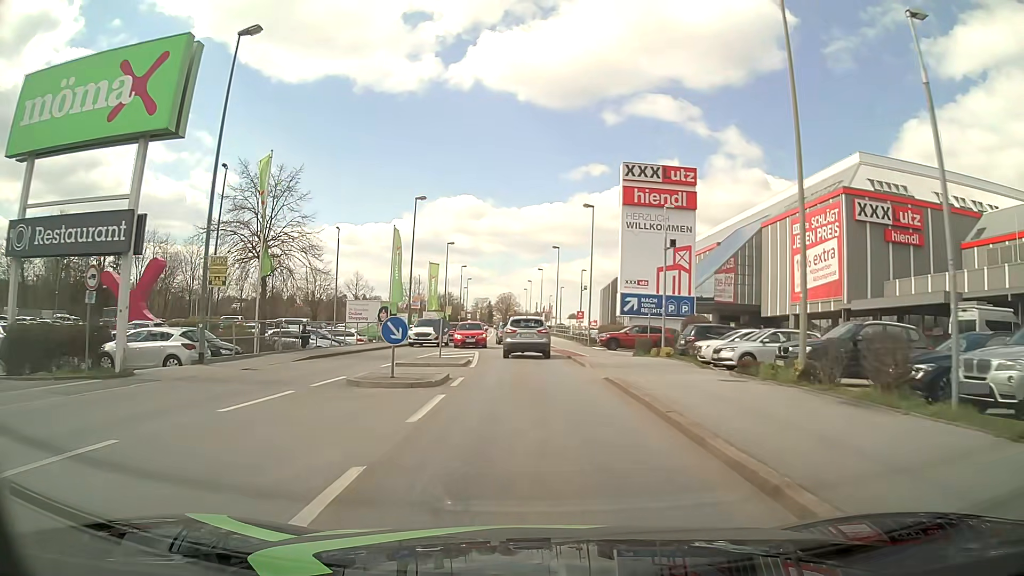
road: tertiary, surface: asphalt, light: Day
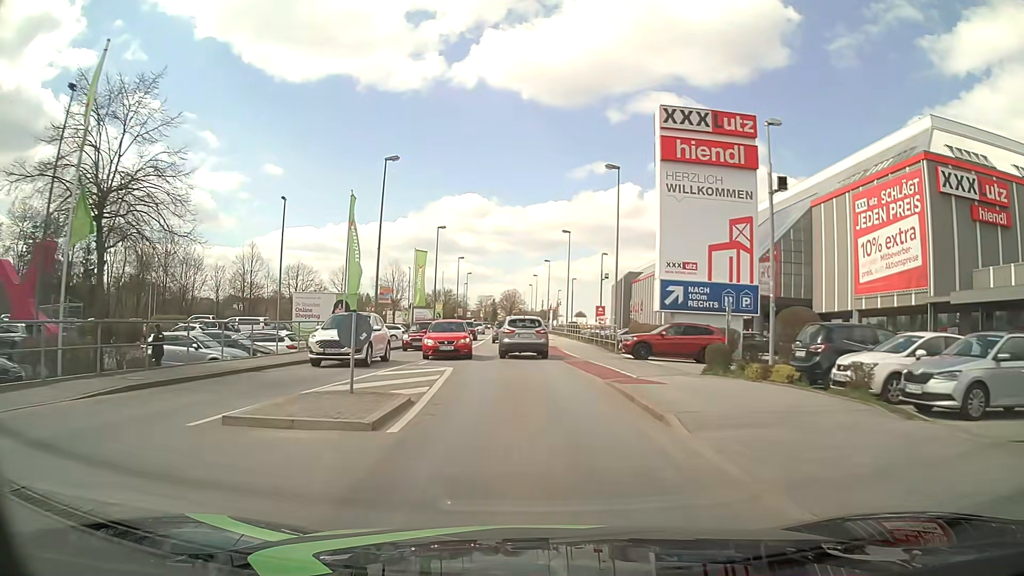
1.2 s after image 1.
(0.0, +11.9) m; -1°
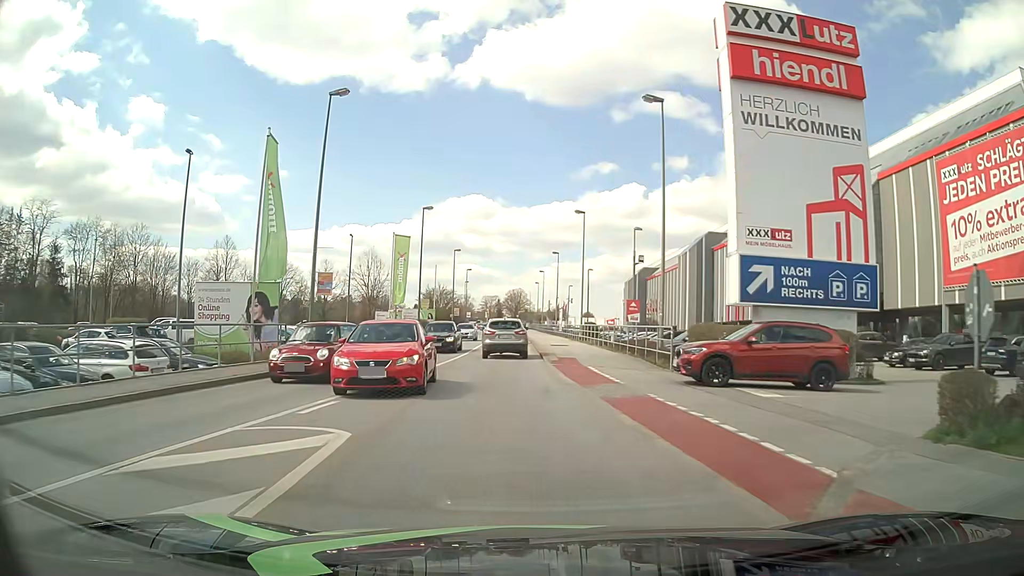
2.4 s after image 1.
(0.0, +11.6) m; 0°
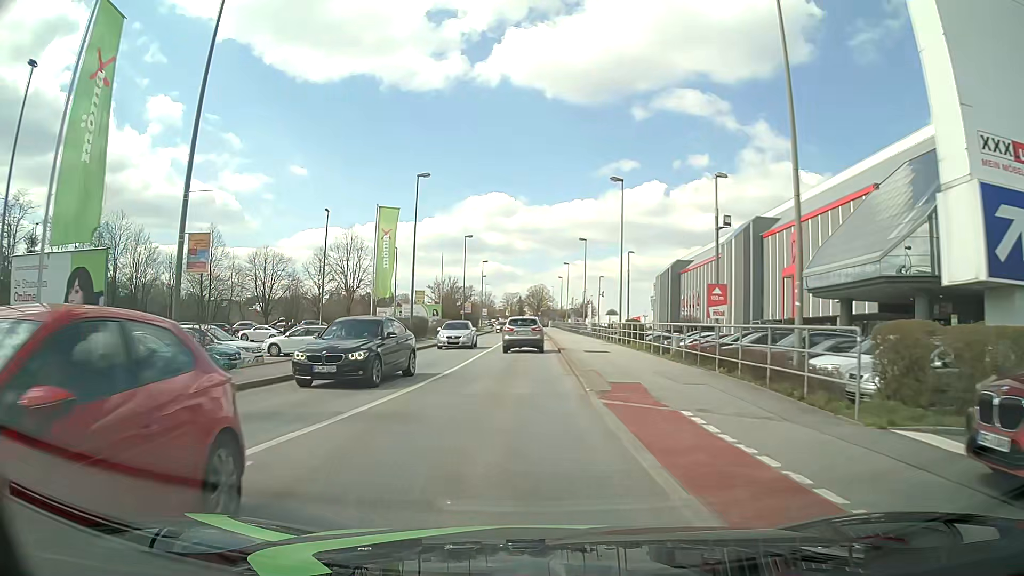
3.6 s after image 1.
(0.0, +11.3) m; -2°
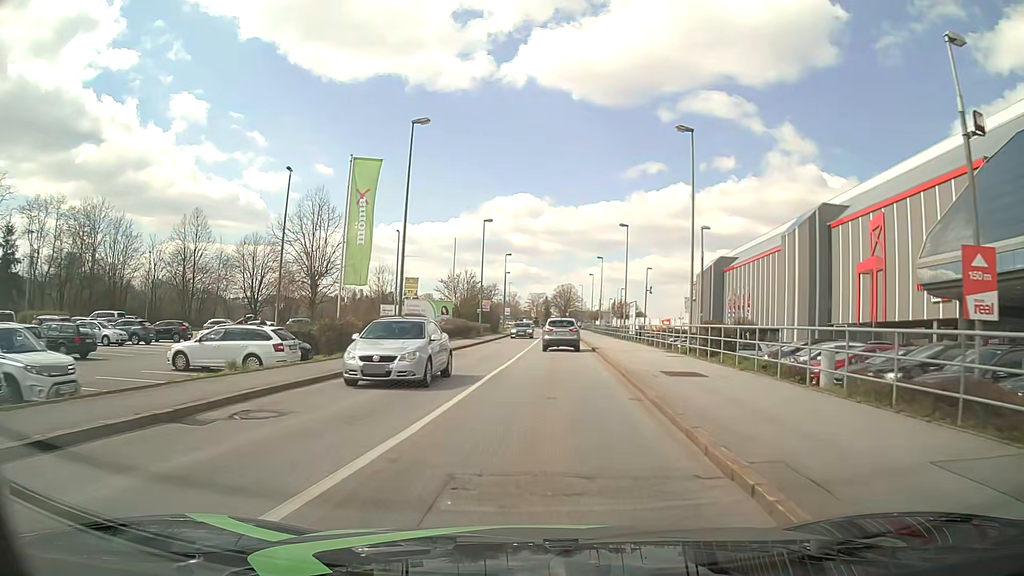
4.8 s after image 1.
(-0.4, +11.6) m; -2°
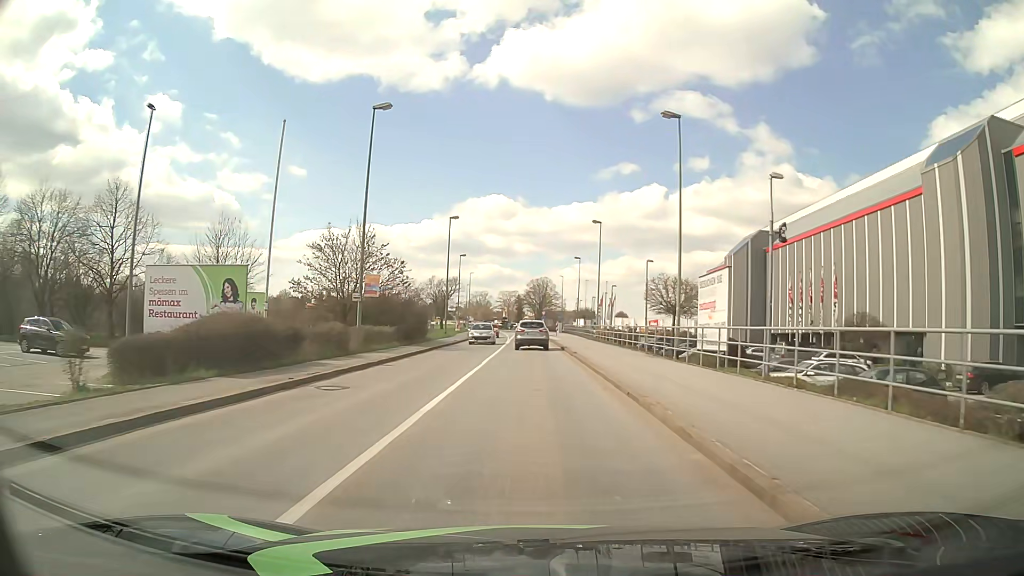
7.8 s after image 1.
(+1.4, +32.6) m; +3°
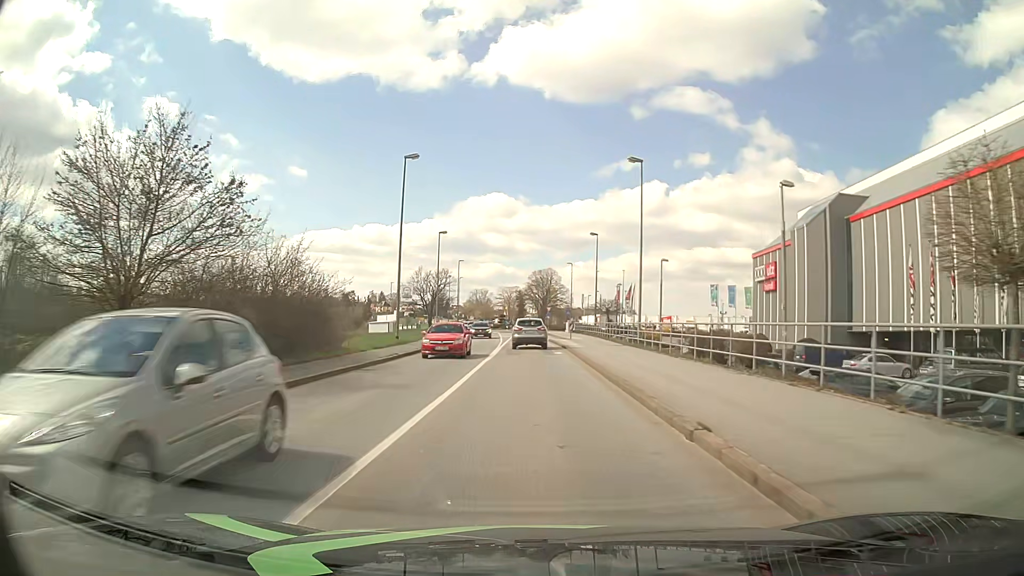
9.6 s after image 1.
(-0.1, +21.4) m; 0°
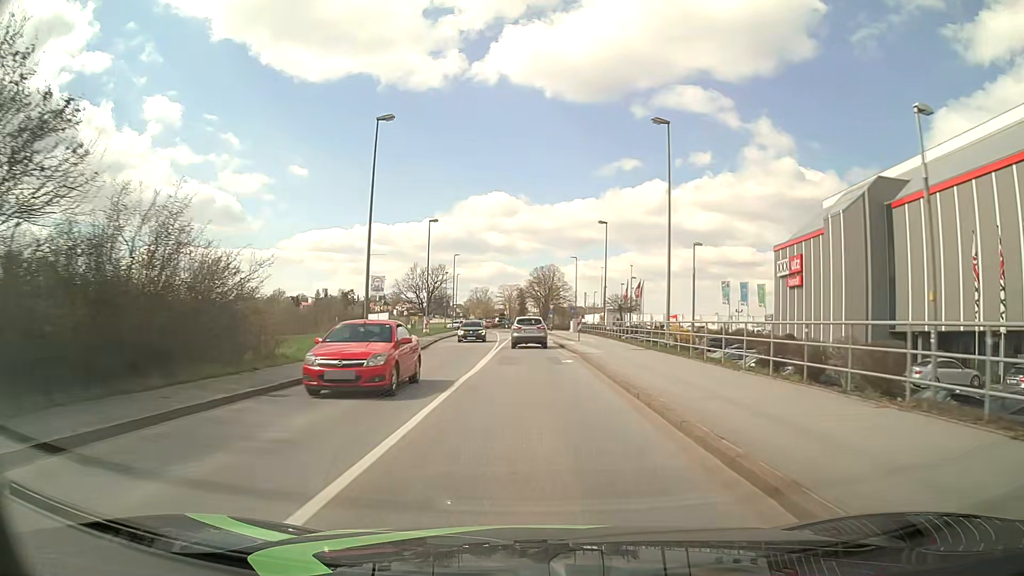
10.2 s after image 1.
(0.0, +7.2) m; 0°
(0, +10) (0, +20) (0, +30) (0, +40) (0, +50) (0, +60) (-1, +70) (-1, +80) (-1, +90) (+1, +100) m
